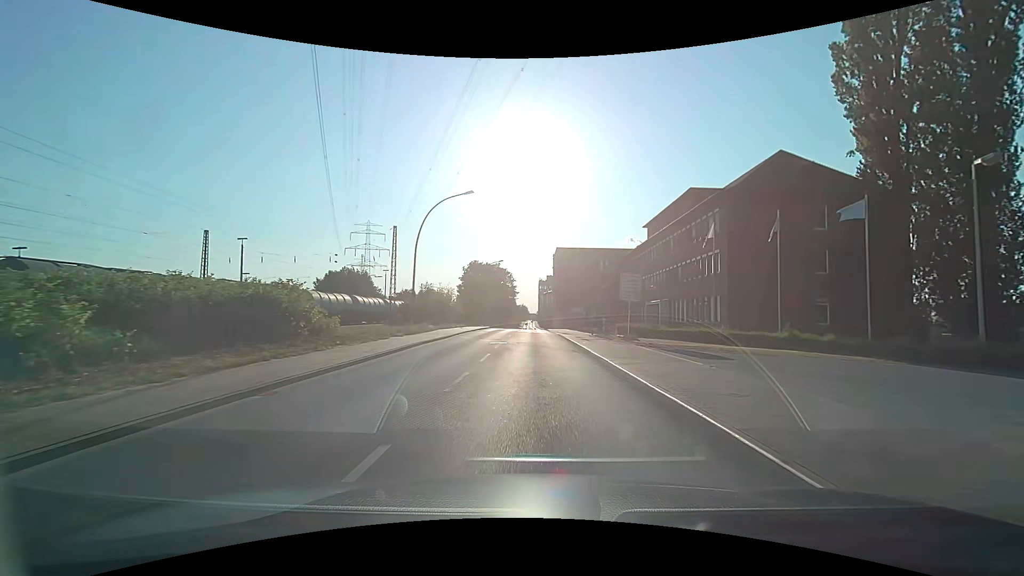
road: secondary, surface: asphalt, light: Day
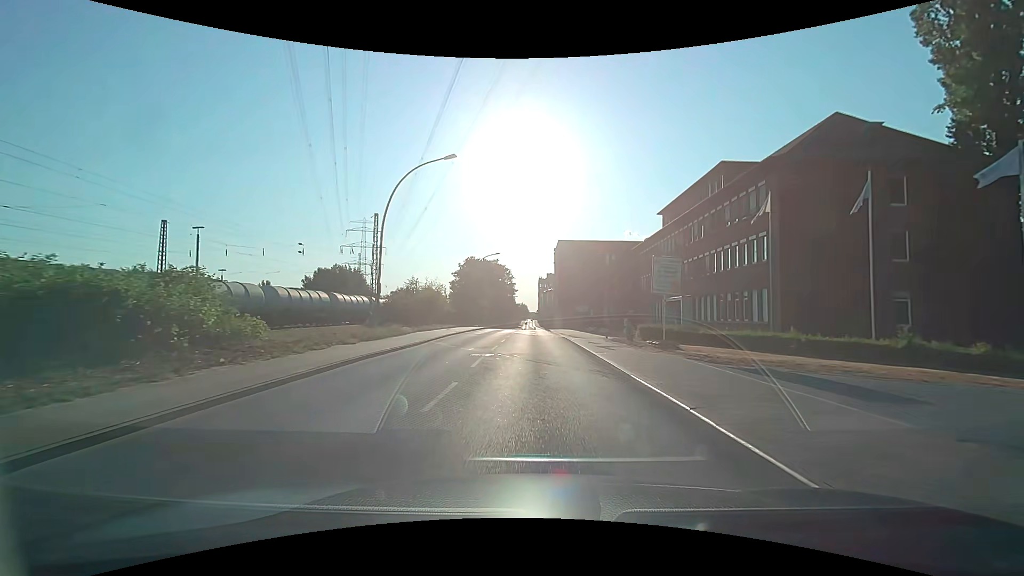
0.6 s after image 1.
(0.0, +7.6) m; 0°
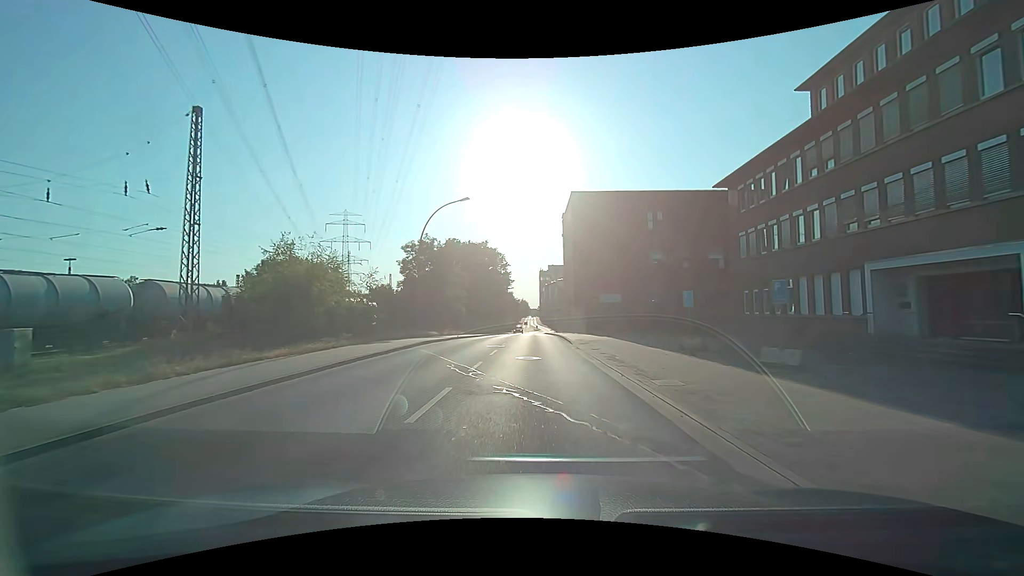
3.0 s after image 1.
(+0.2, +30.6) m; 0°
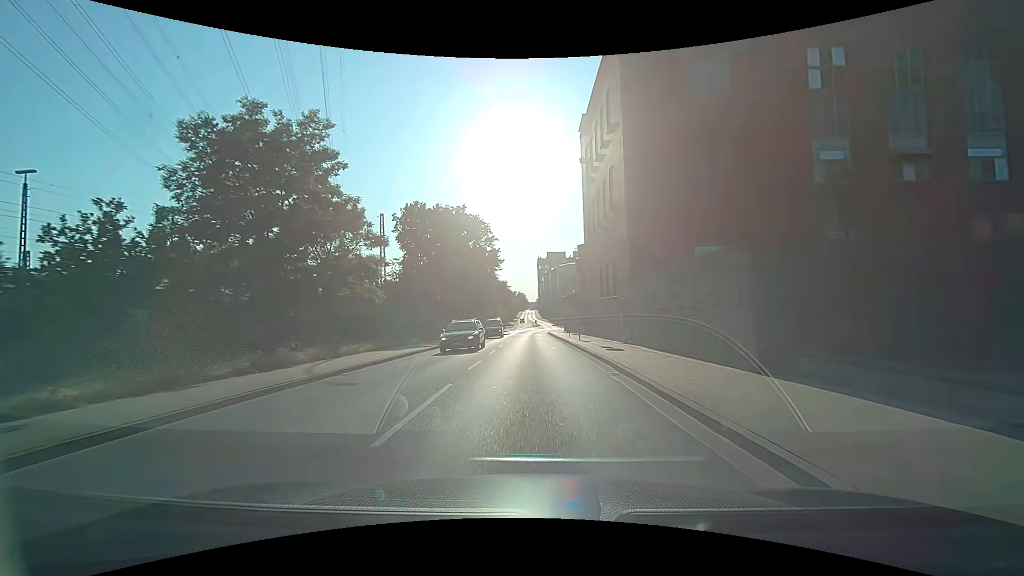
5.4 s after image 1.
(+0.3, +31.0) m; 0°
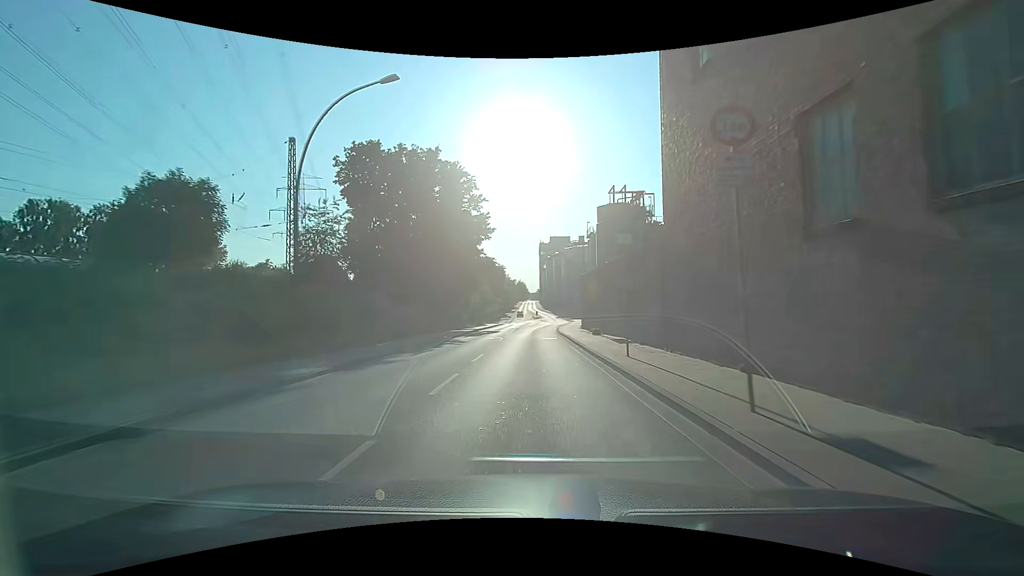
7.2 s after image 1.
(+0.1, +22.7) m; 0°
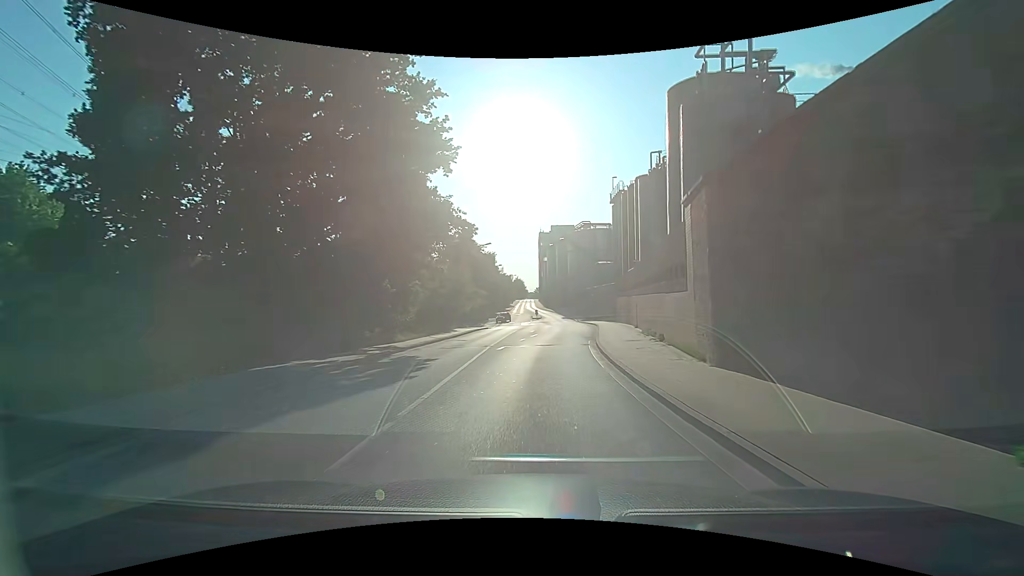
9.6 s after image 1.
(-0.1, +29.9) m; 0°
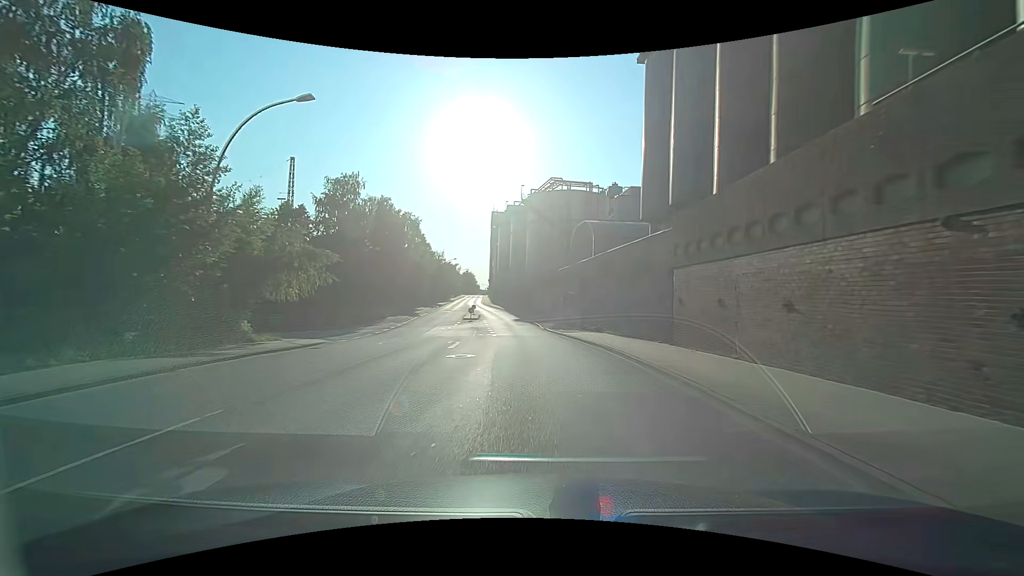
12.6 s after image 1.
(+2.3, +38.2) m; +6°
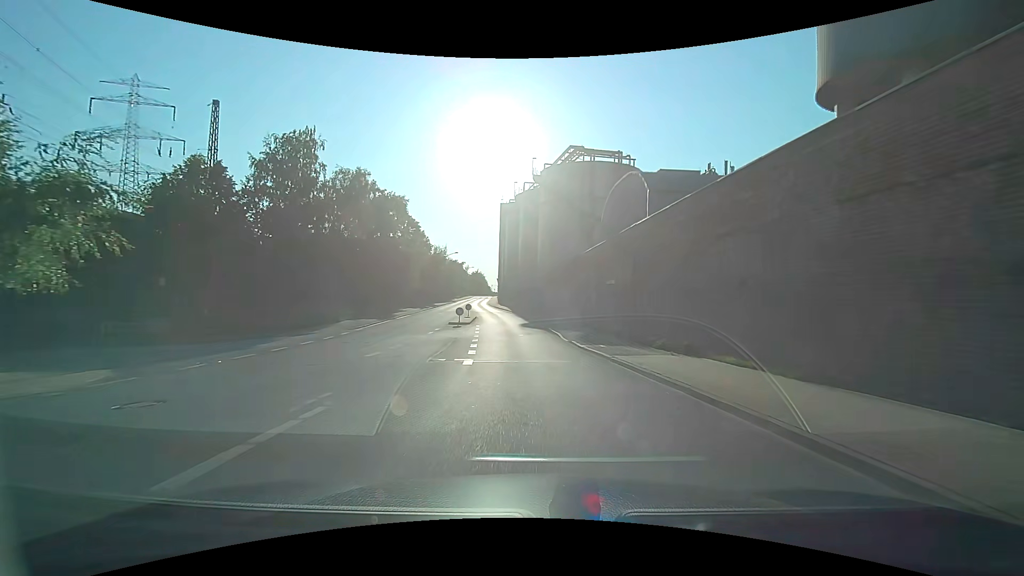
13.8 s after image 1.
(-0.2, +15.7) m; -1°
(0, +10) (-1, +20) (-2, +30) (-3, +40) (-4, +50) (-6, +60) (-8, +69) (-9, +79) (-11, +89) (-12, +99) m
